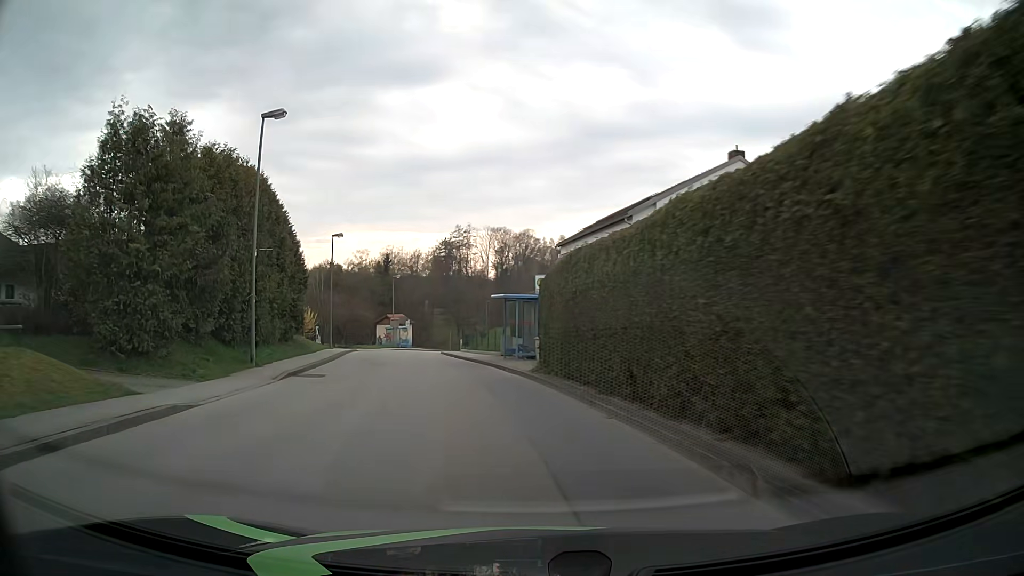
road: unclassified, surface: asphalt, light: Day
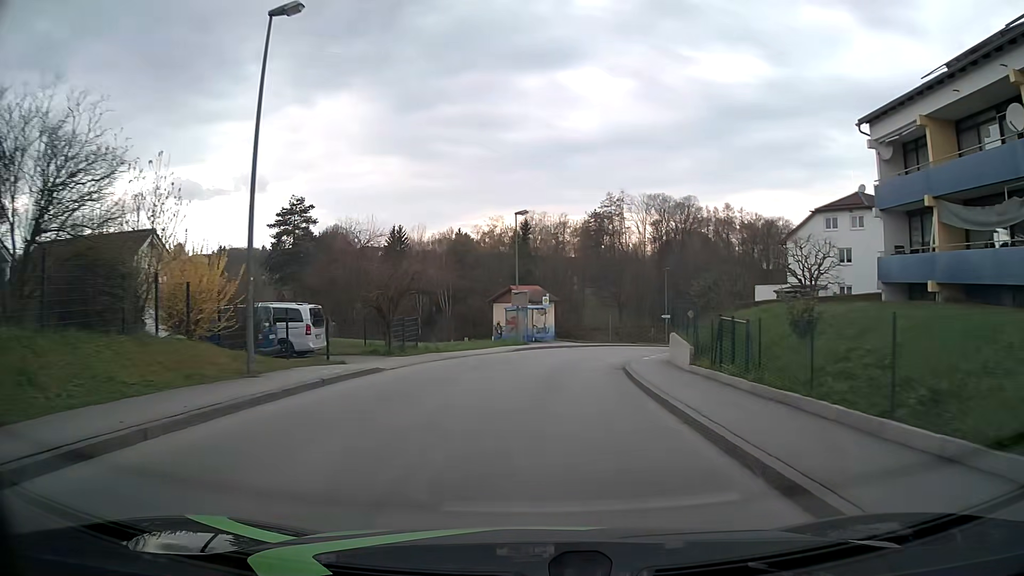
(-5.1, +33.8) m; -12°
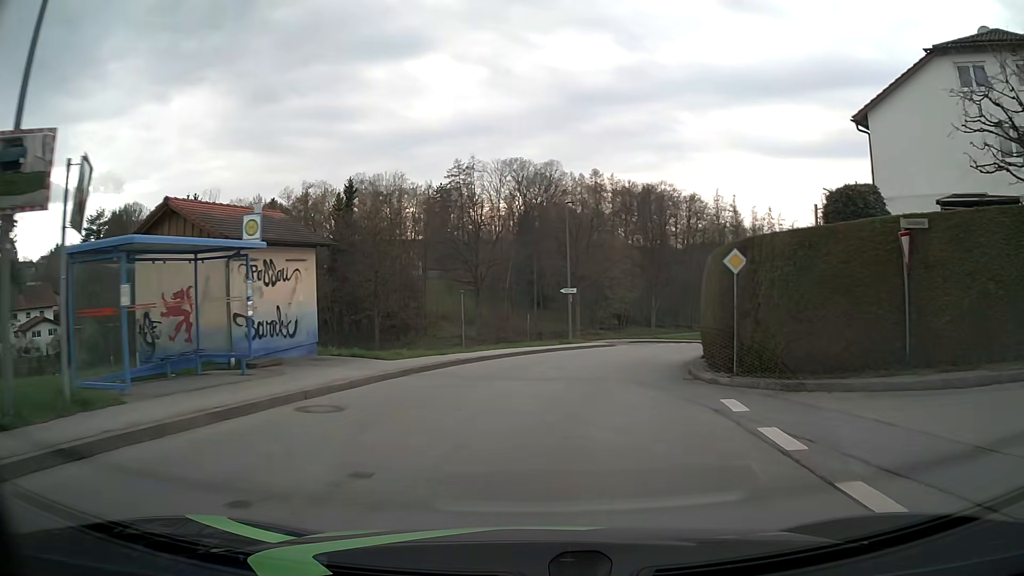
(+2.8, +33.1) m; +12°
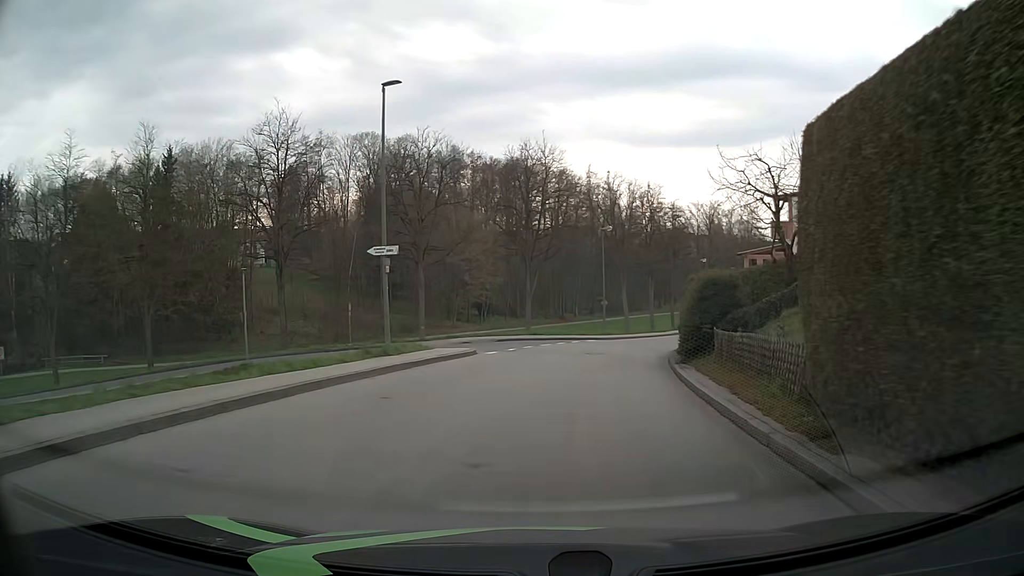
(+1.8, +18.4) m; +12°
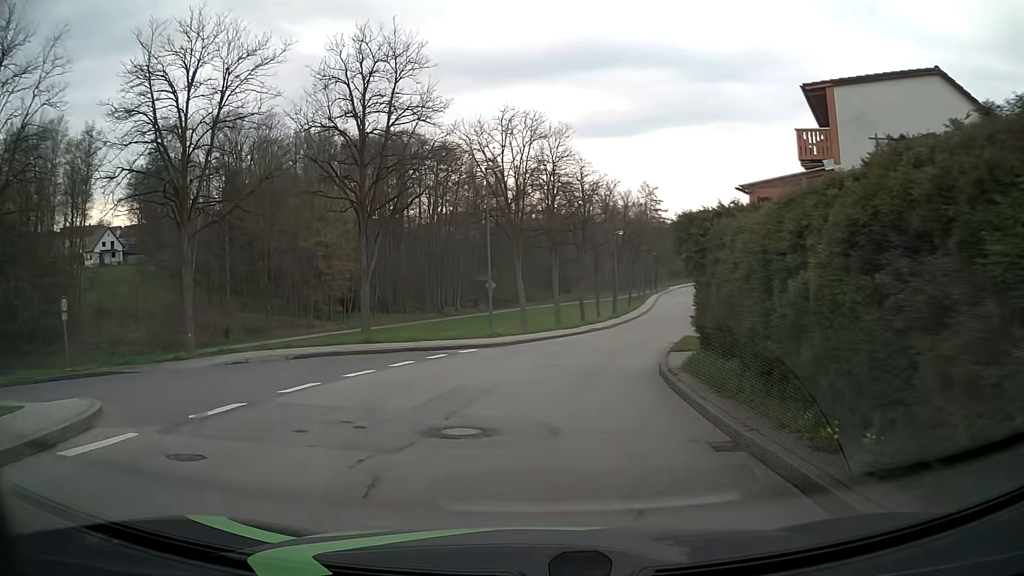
(+1.6, +18.2) m; +9°
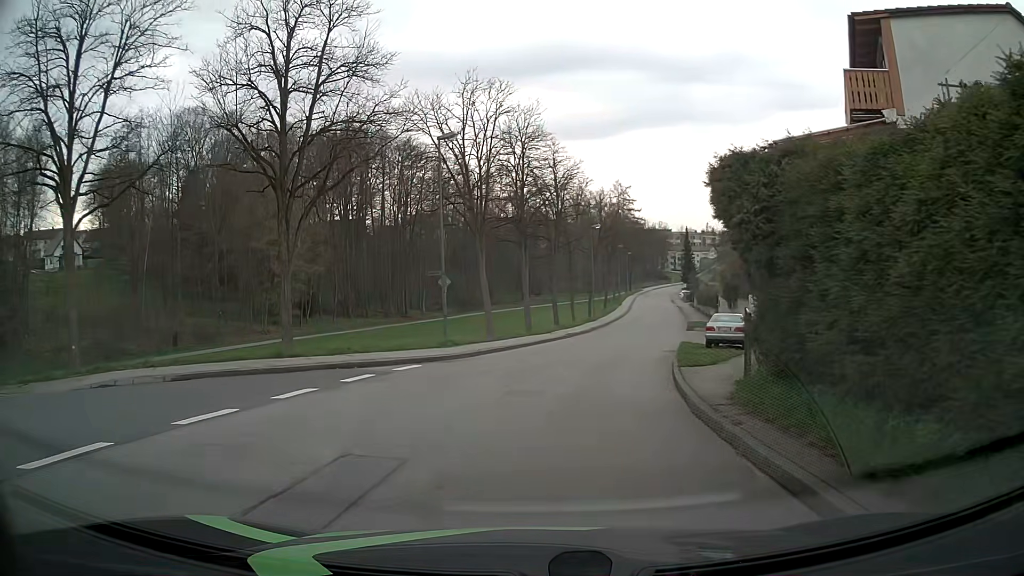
(+0.2, +5.9) m; +3°
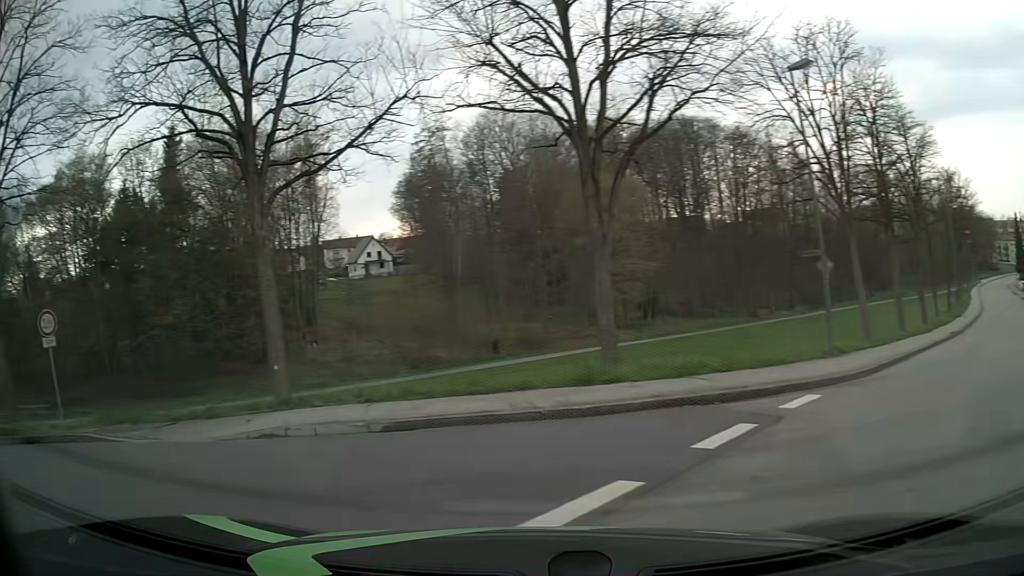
(-1.2, +7.2) m; -29°
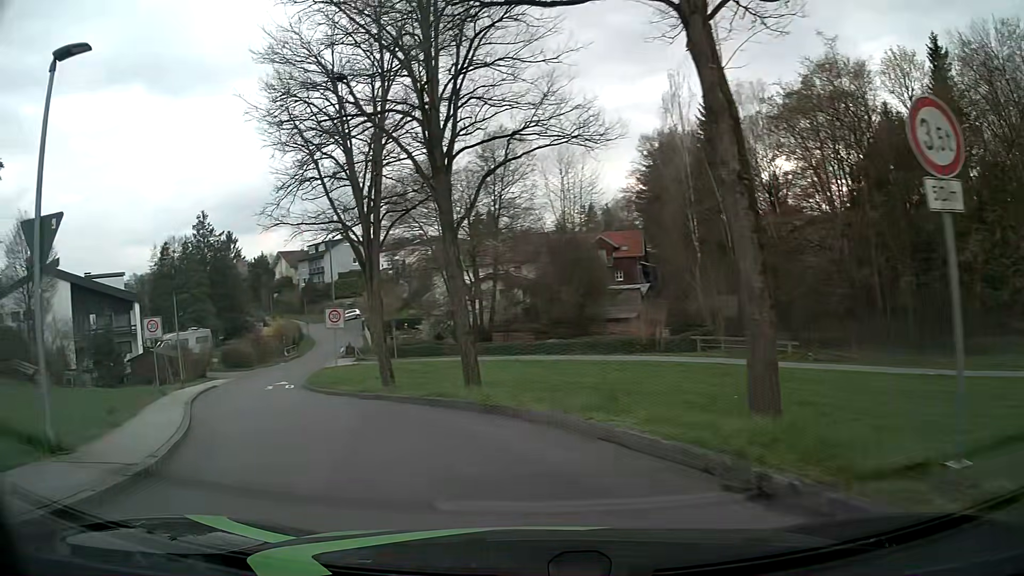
(-7.0, +8.8) m; -66°
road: residential
(-2, +10) (-7, +19) (-11, +28) (-14, +37) (-17, +47) (-19, +57) (-20, +66) (-23, +76) (-25, +86) (-25, +96) m
